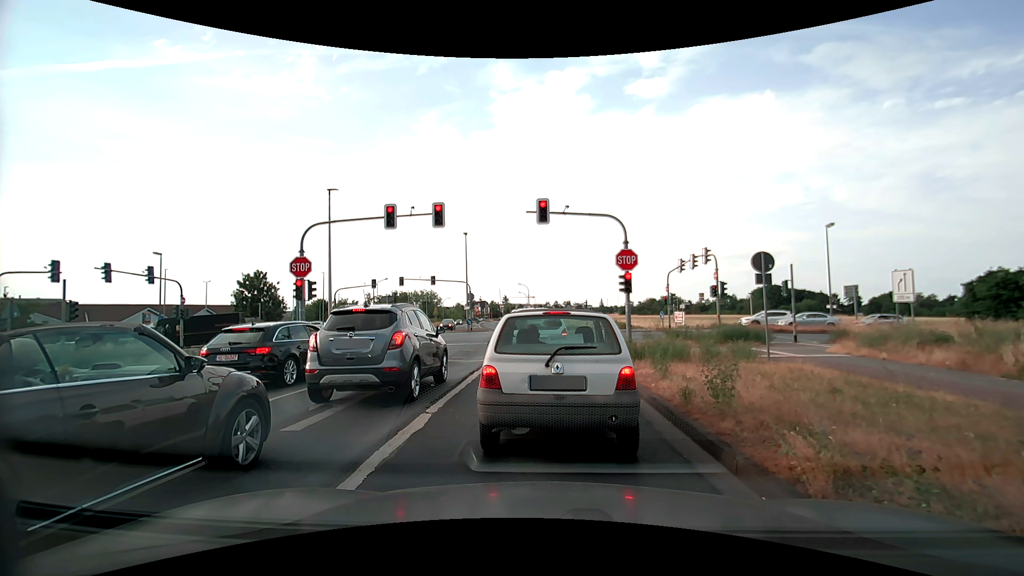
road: tertiary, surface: asphalt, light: Day
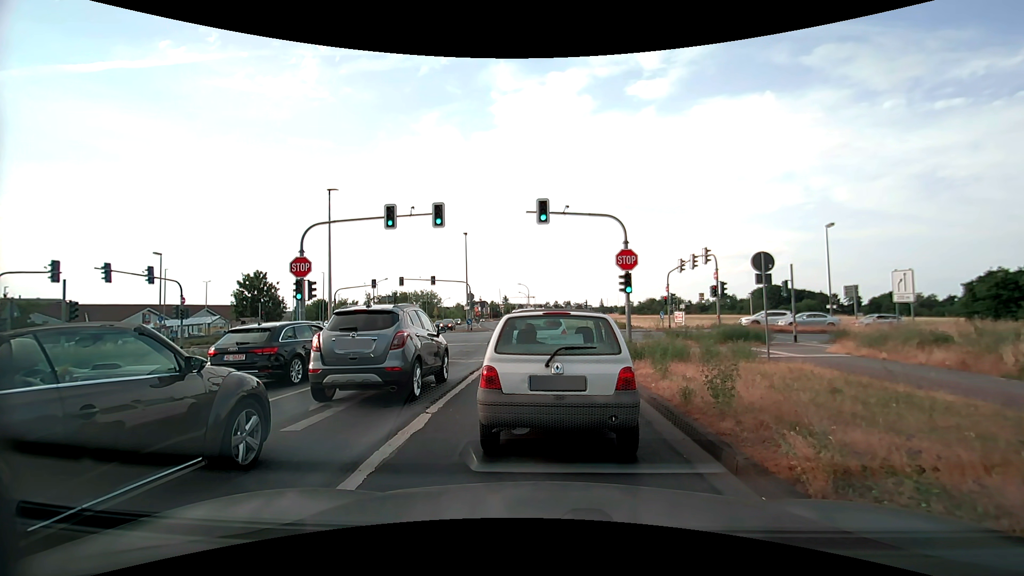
(0.0, 0.0) m; 0°
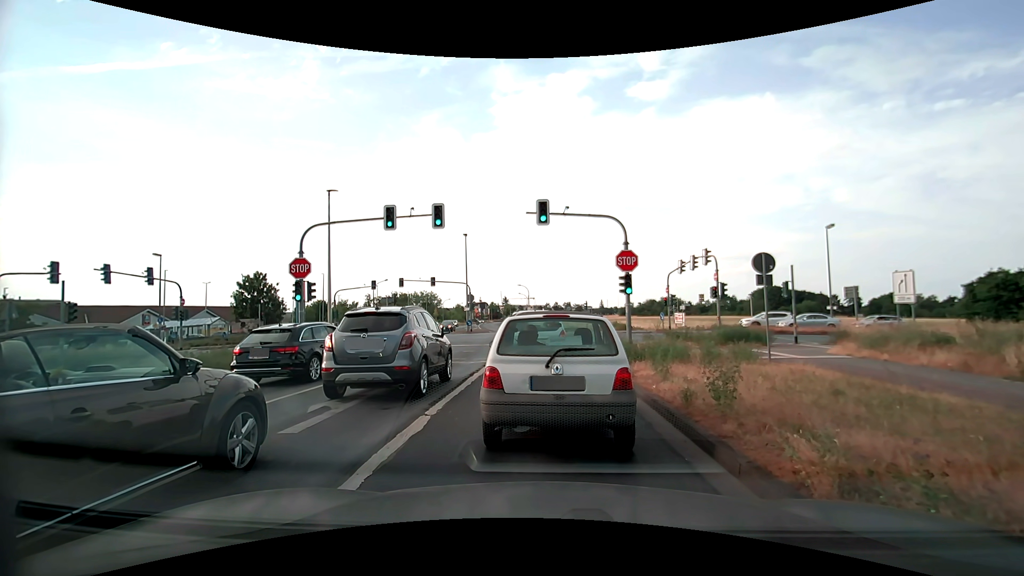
(0.0, 0.0) m; 0°
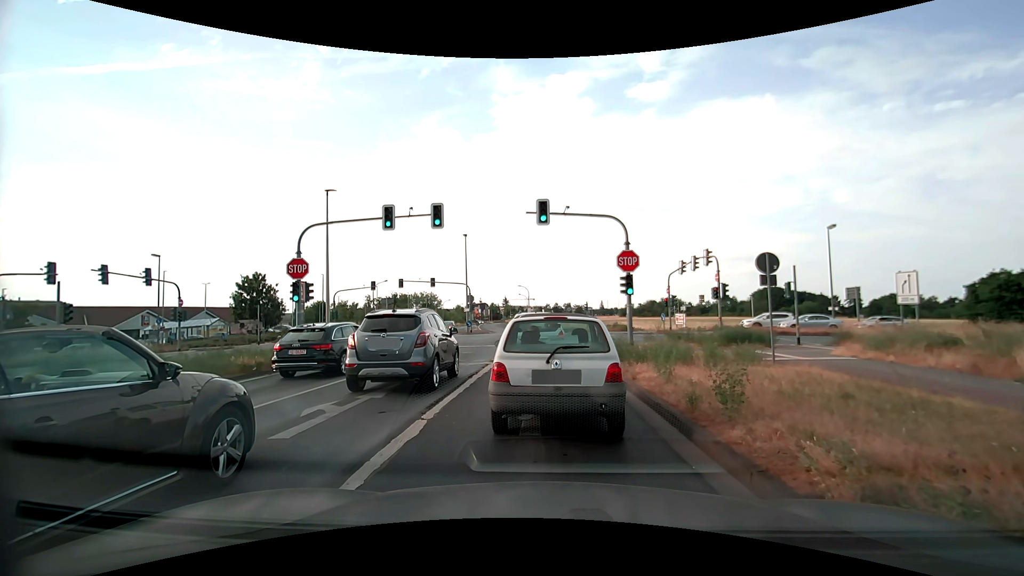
(0.0, +0.2) m; 0°
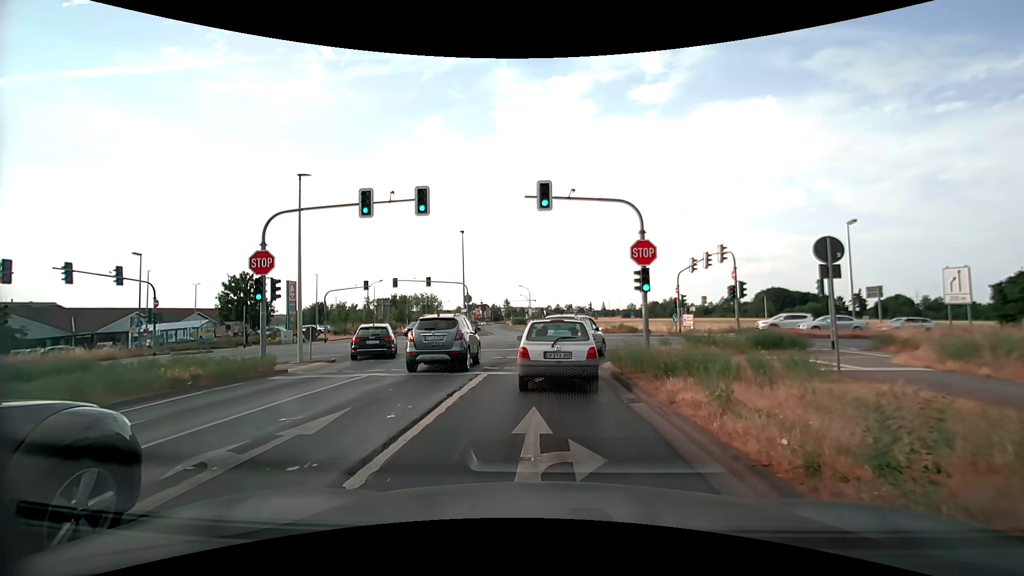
(+0.1, +3.1) m; +1°
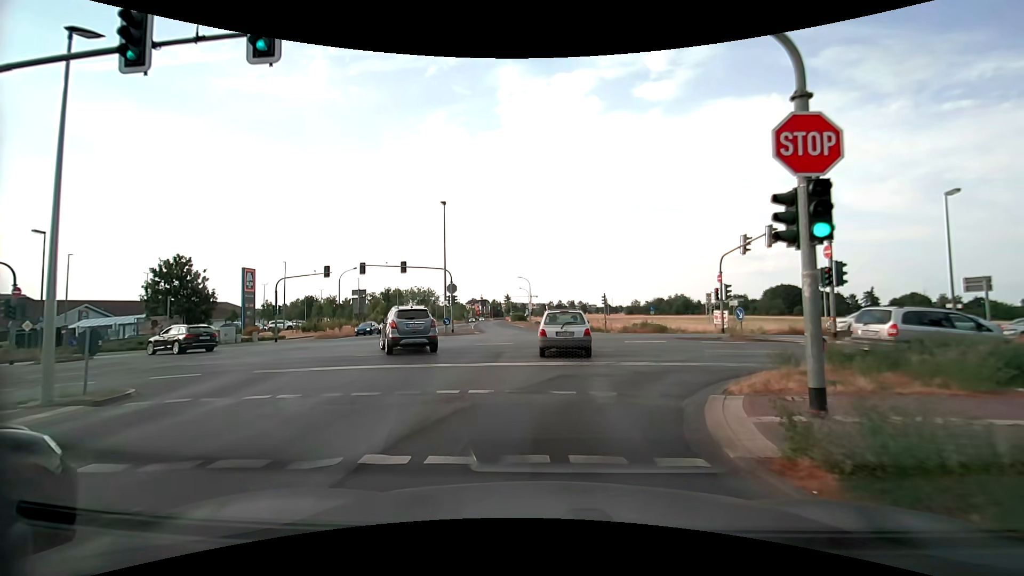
(0.0, +10.7) m; 0°
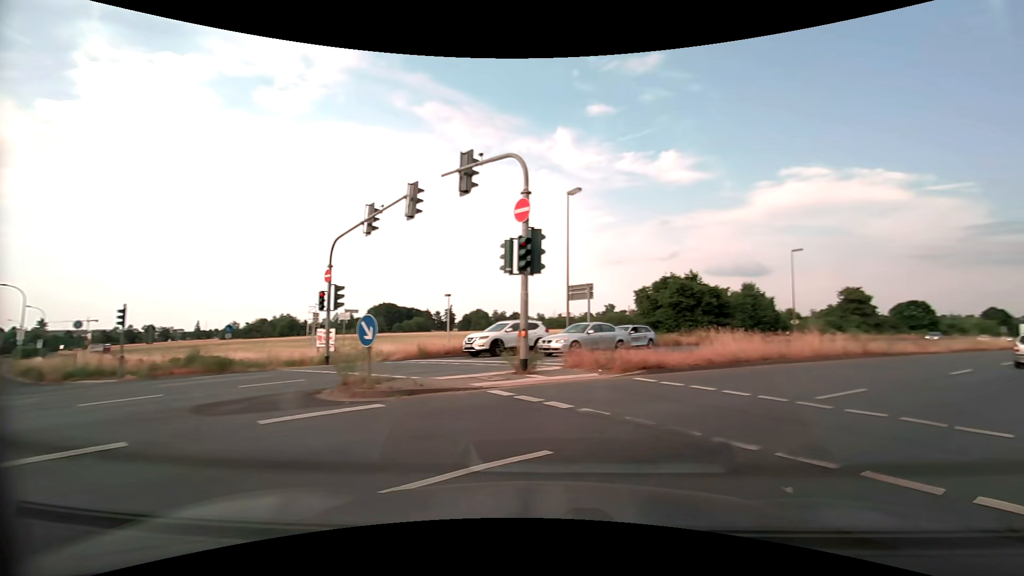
(+3.3, +14.4) m; +41°
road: primary
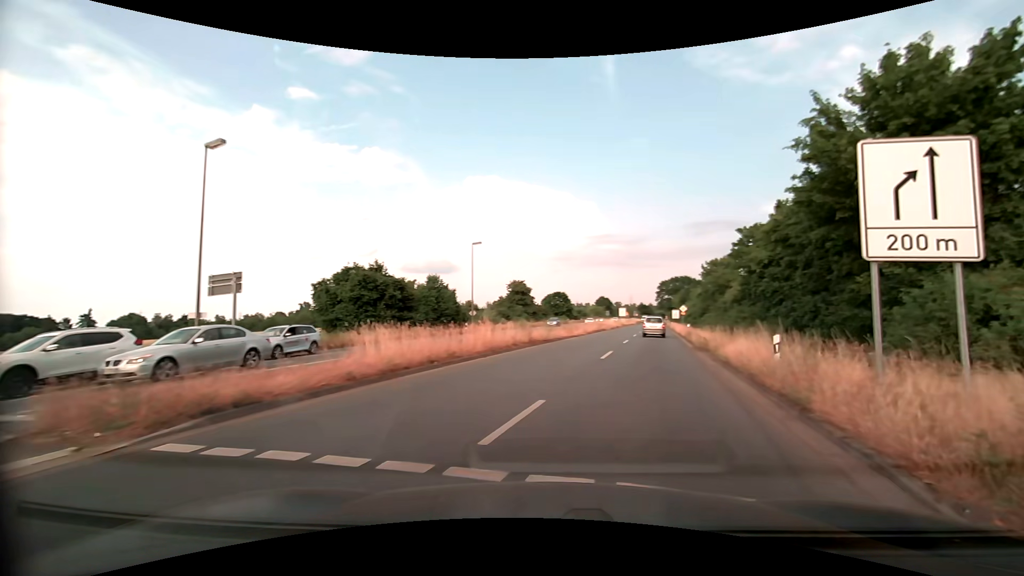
(+1.8, +5.7) m; +33°
